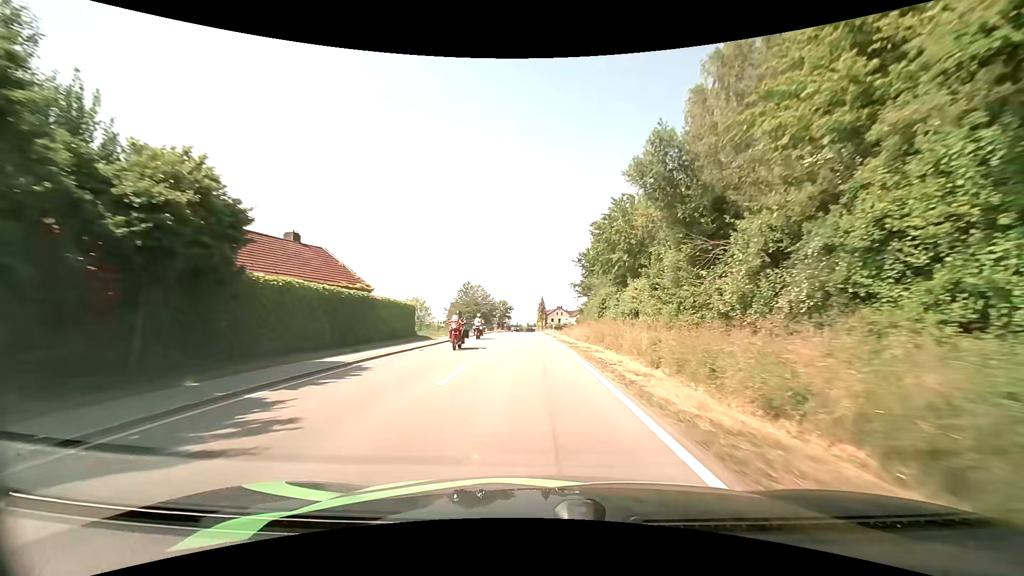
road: tertiary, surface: asphalt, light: Day
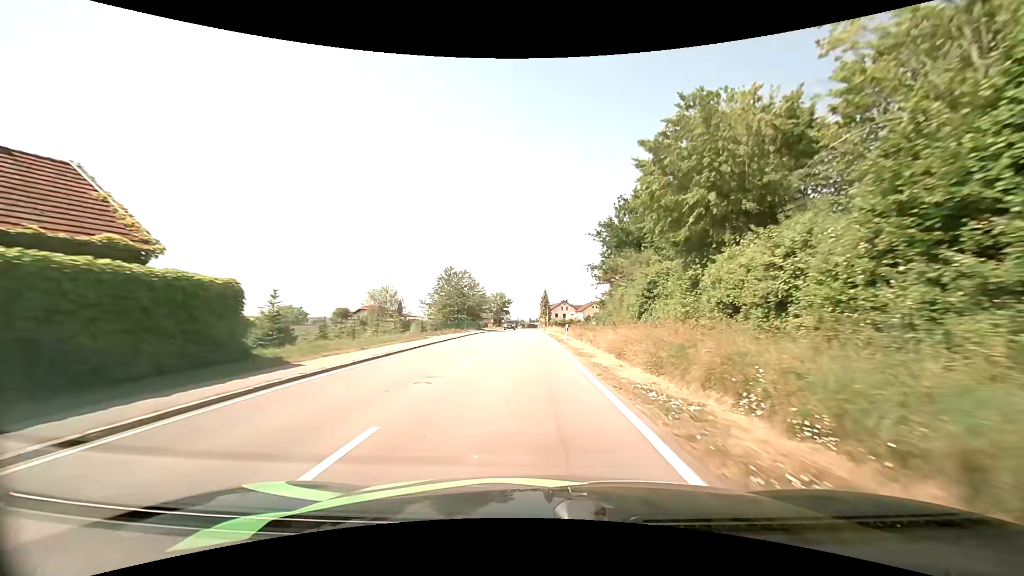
(-0.1, +19.7) m; 0°
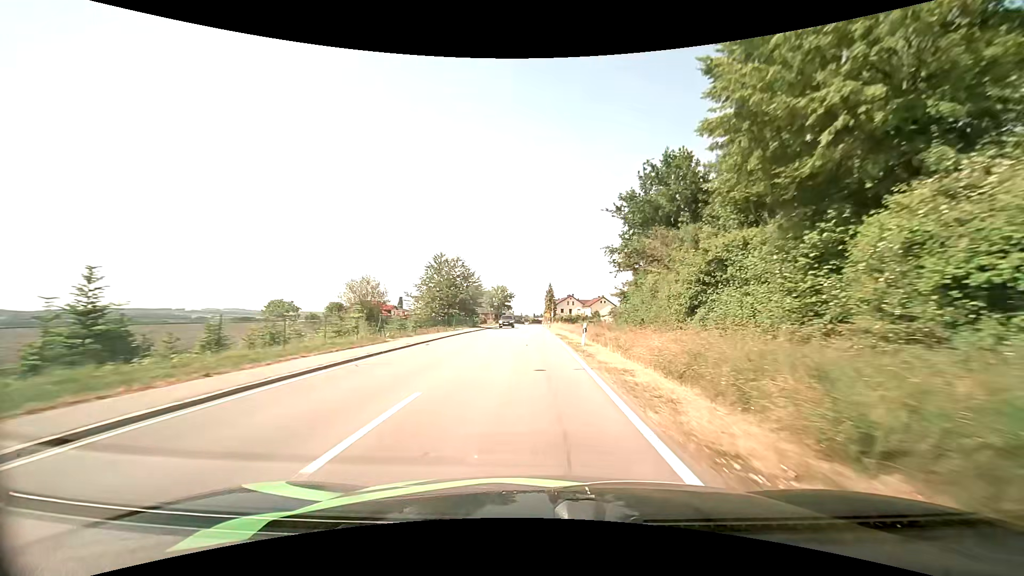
(-0.1, +9.7) m; -1°
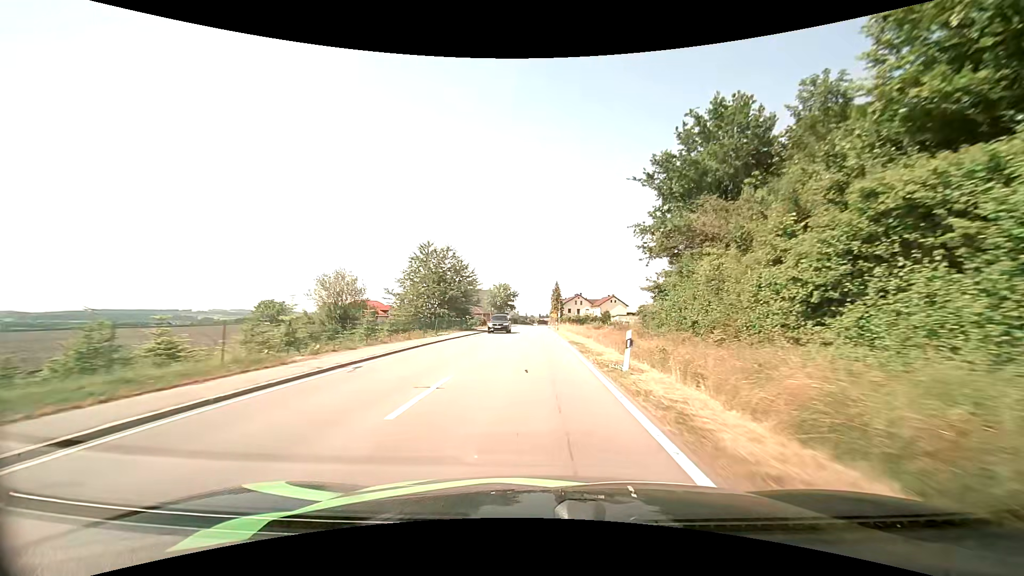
(0.0, +9.6) m; -1°
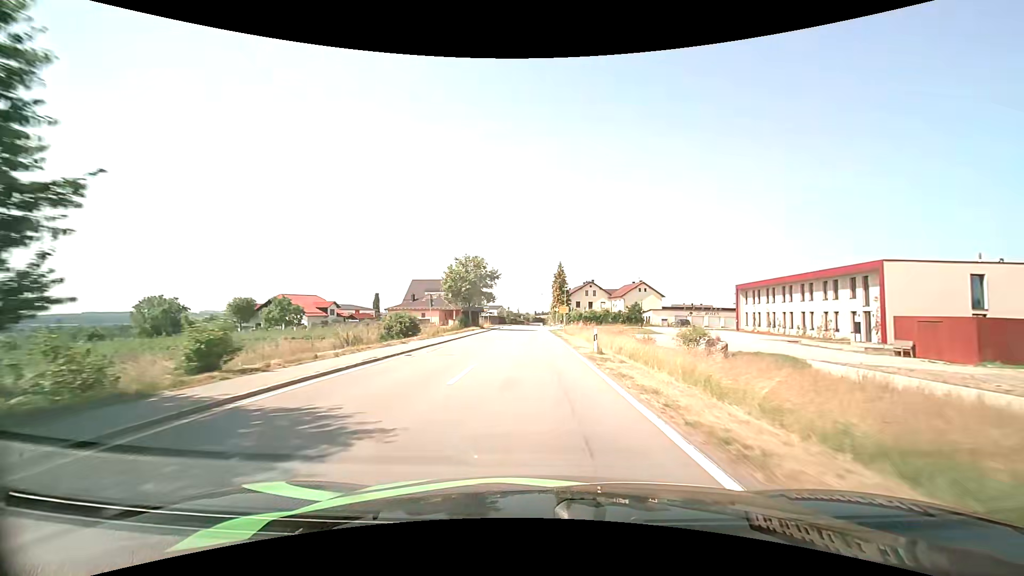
(-0.1, +44.4) m; +1°
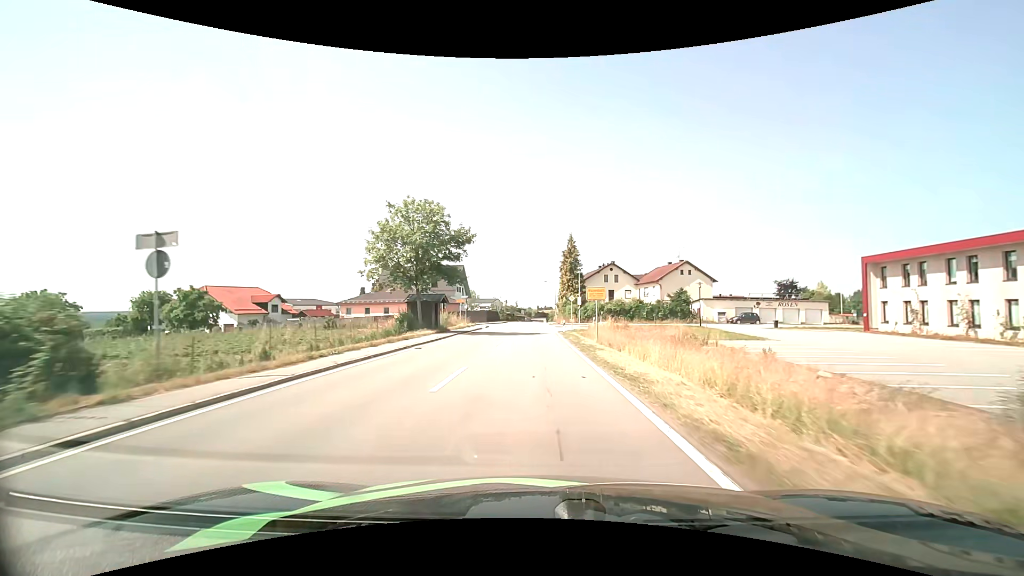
(-0.1, +27.5) m; 0°
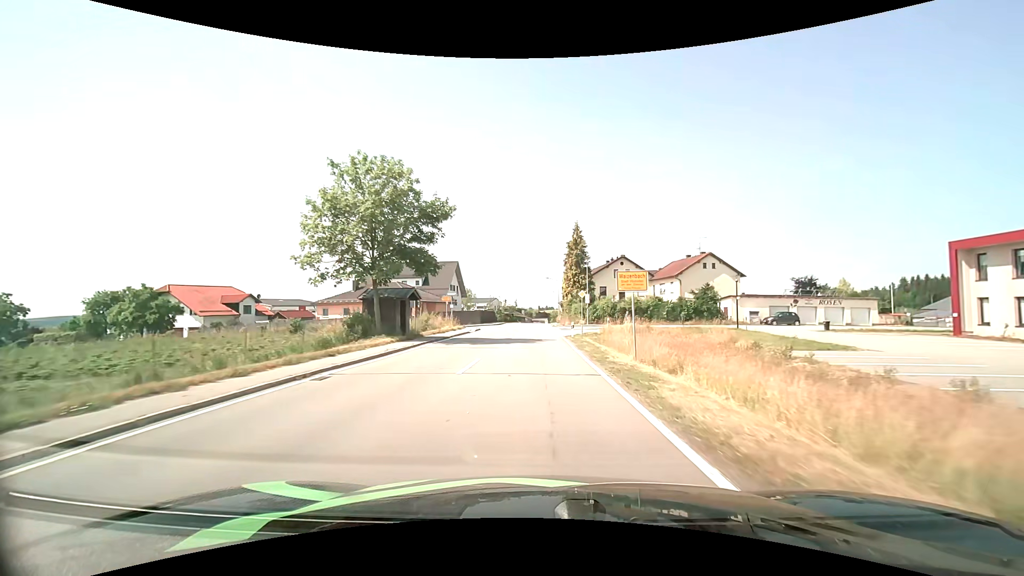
(0.0, +9.3) m; 0°
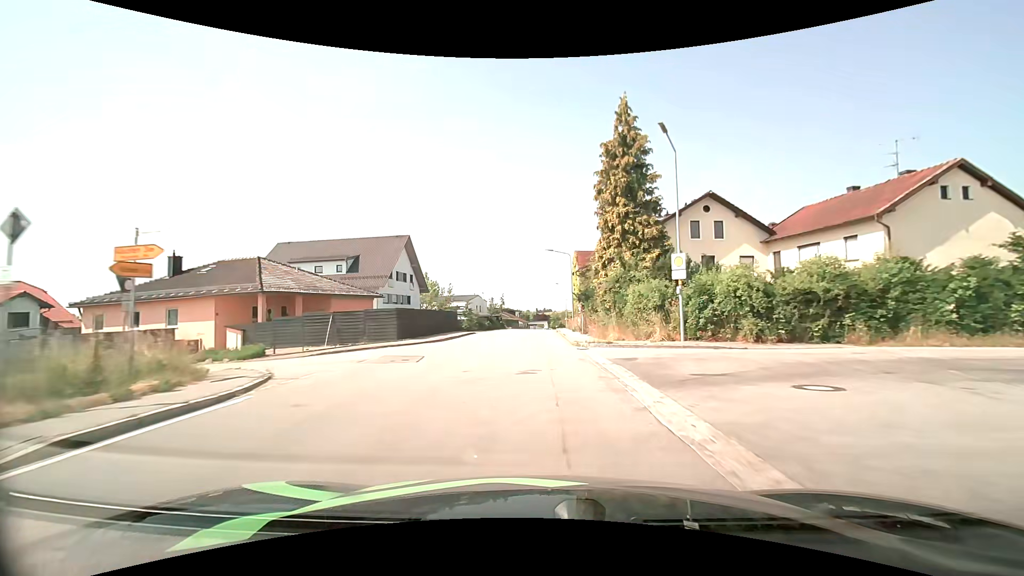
(0.0, +36.8) m; 0°
(0, +10) (0, +20) (0, +30) (0, +40) (0, +50) (0, +60) (0, +70) (+1, +80) (+2, +90) (+2, +100) m
